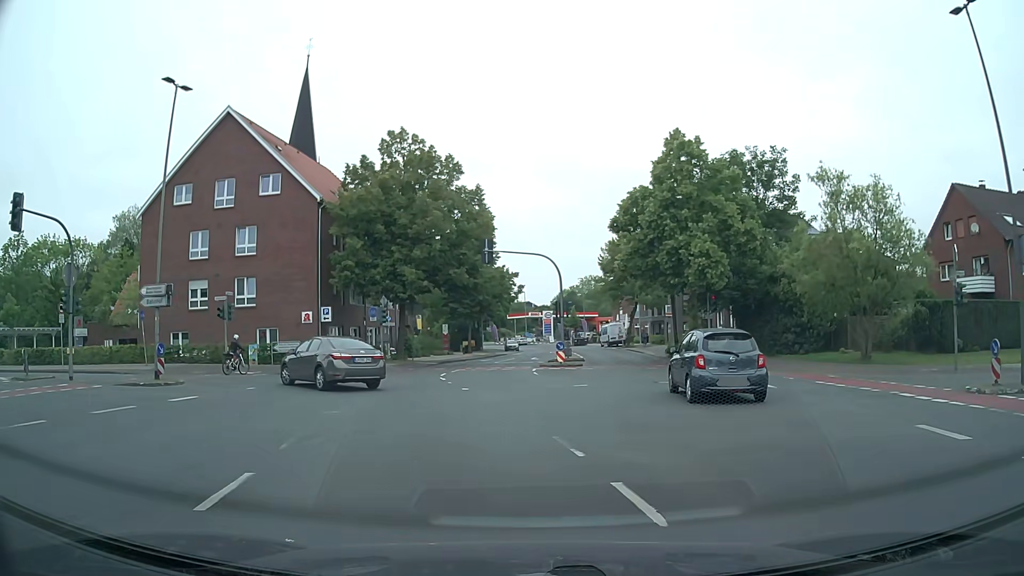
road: secondary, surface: asphalt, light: Day
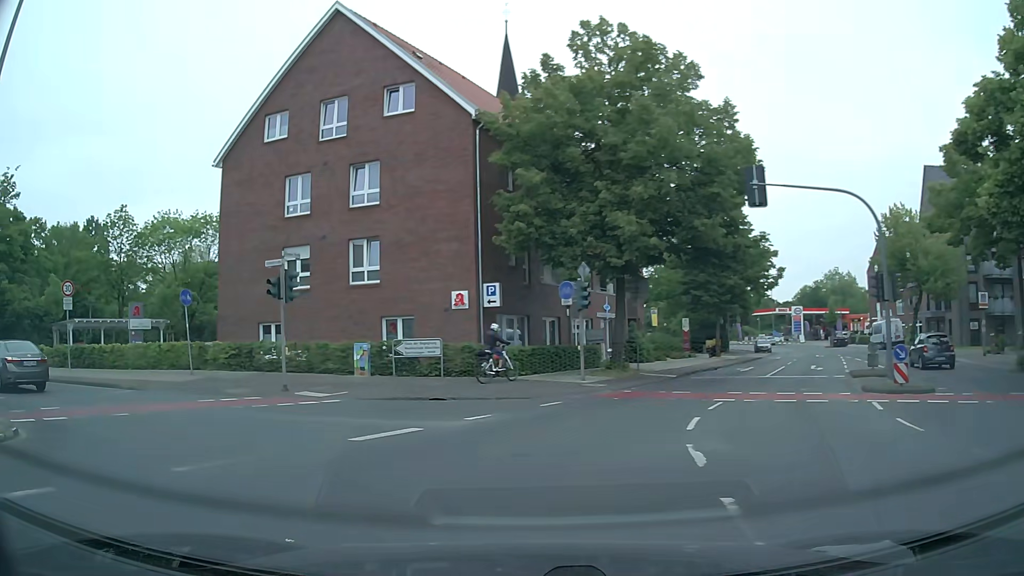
(-1.4, +15.4) m; -20°
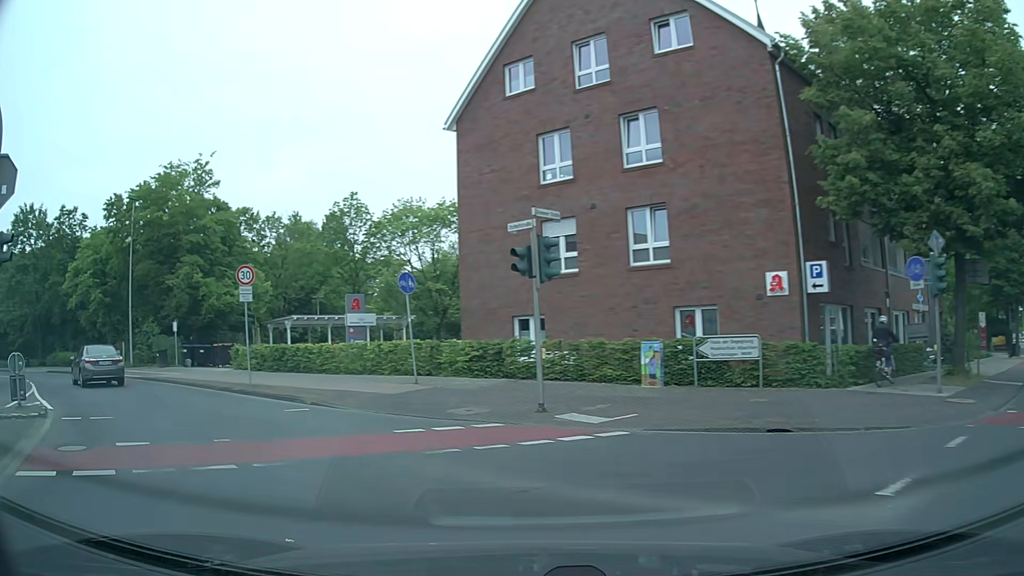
(-1.1, +5.9) m; -22°
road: tertiary
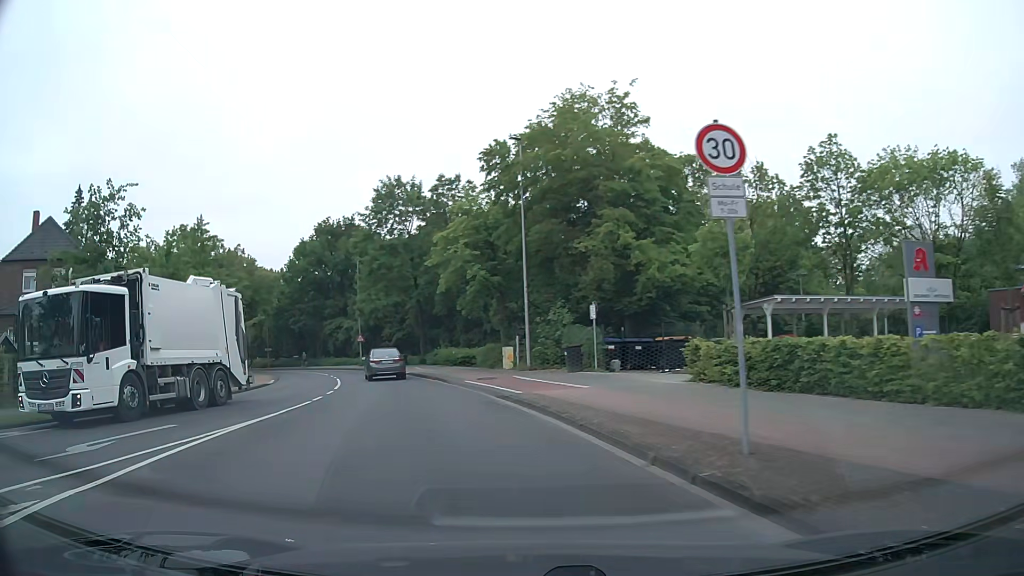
(-4.6, +12.3) m; -39°
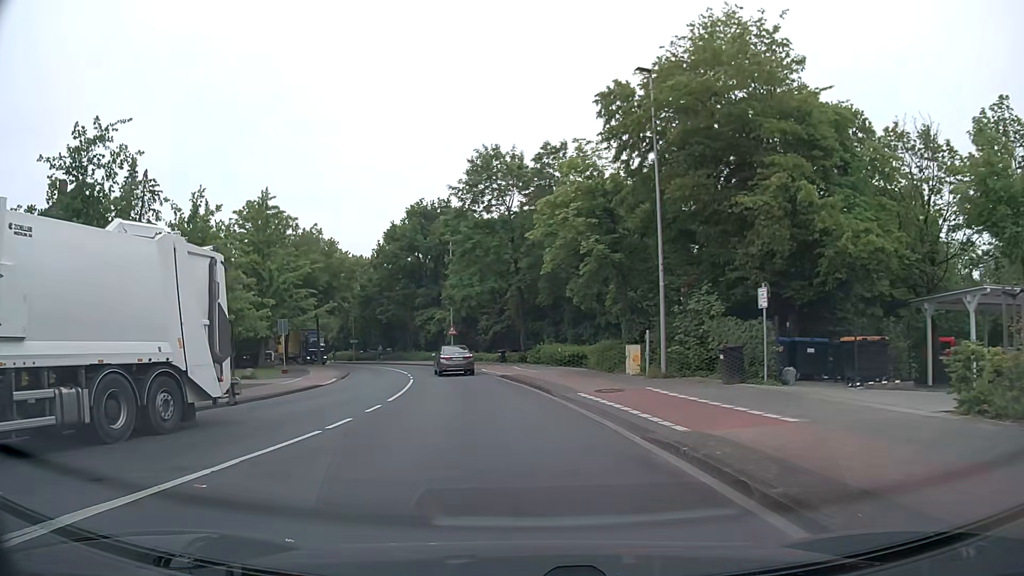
(-0.7, +7.8) m; -9°
(-1, +10) (-1, +20) (-3, +30) (-5, +40) (-7, +49) (-11, +59) (-16, +67) (-21, +76) (-26, +85) (-31, +93) m
